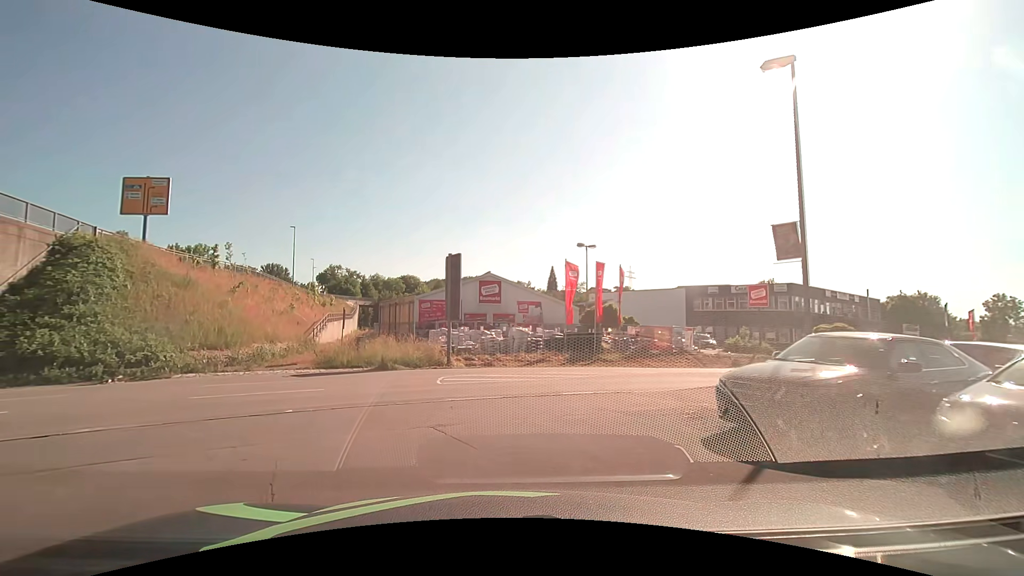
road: service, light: Day
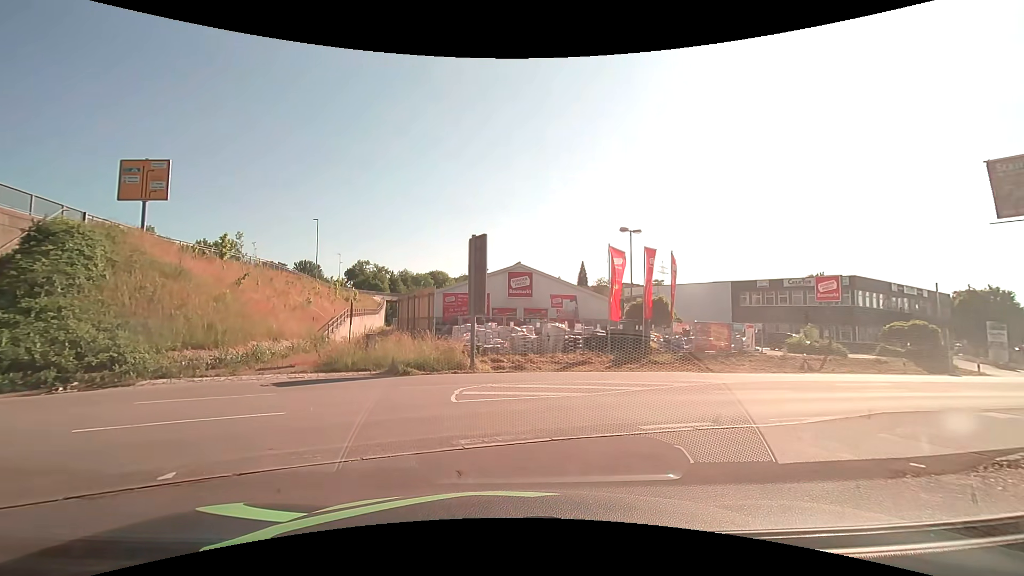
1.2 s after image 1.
(-0.1, +4.2) m; -4°
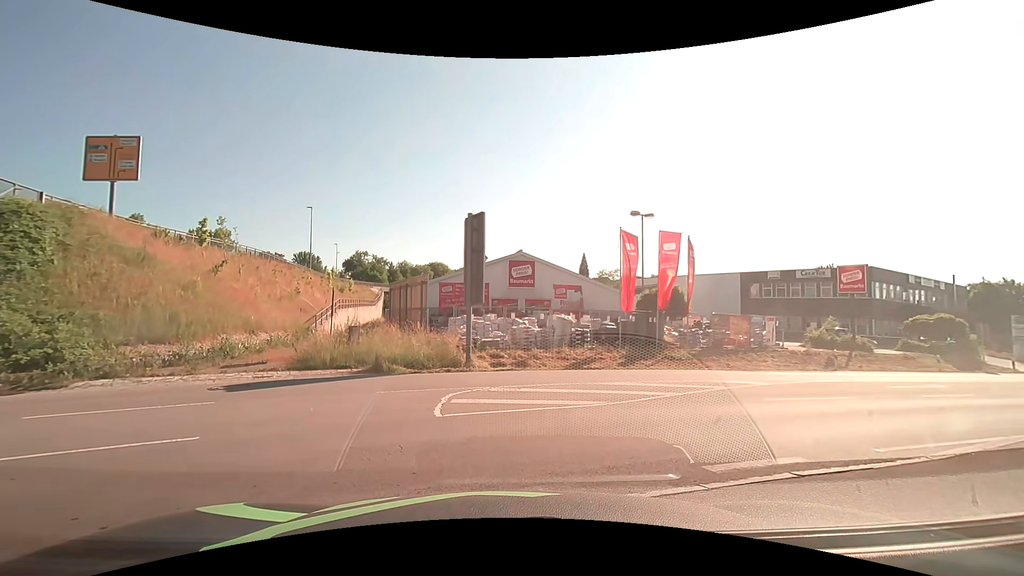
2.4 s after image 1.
(0.0, +2.4) m; -2°
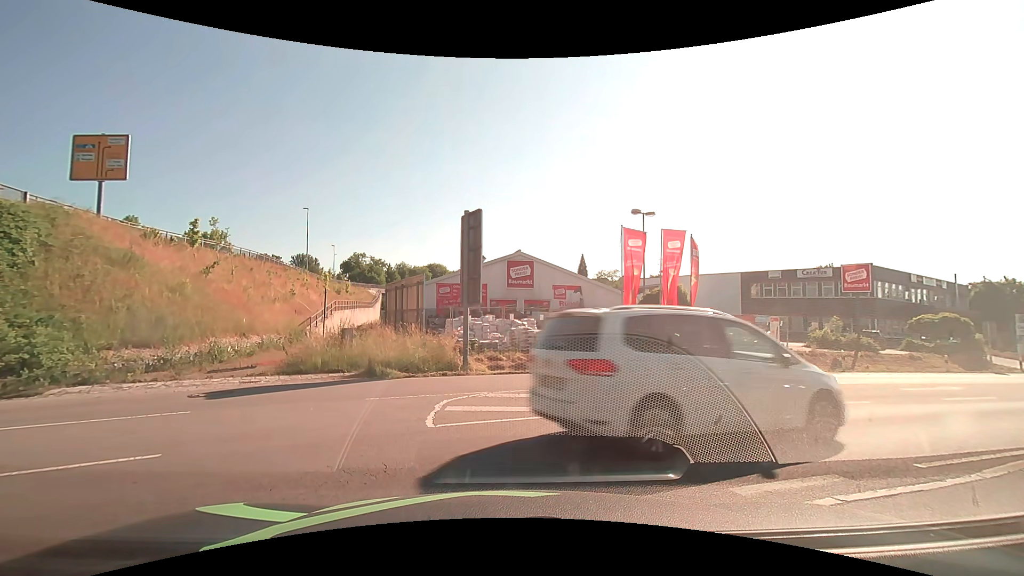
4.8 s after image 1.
(0.0, +0.7) m; 0°
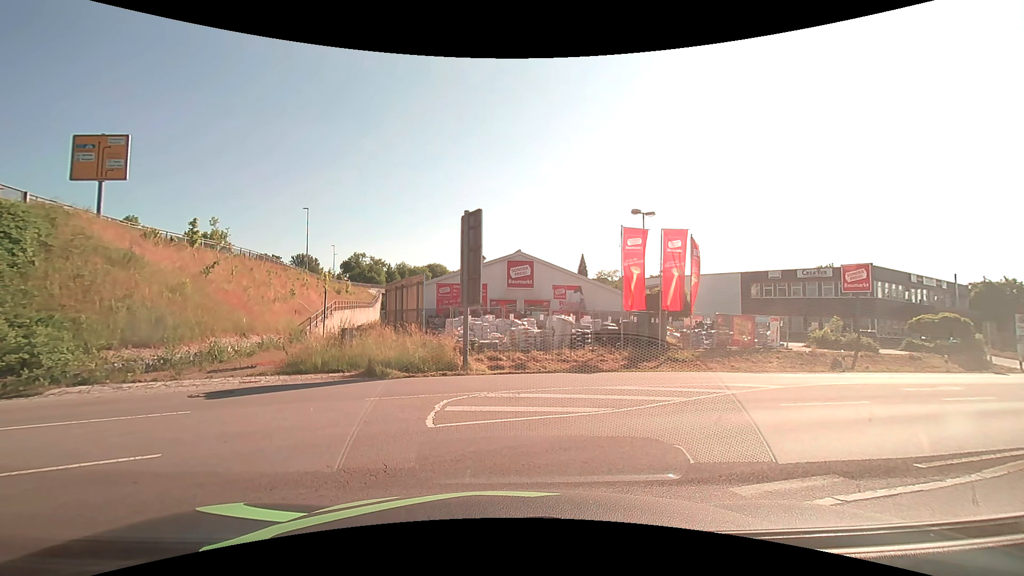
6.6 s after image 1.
(0.0, 0.0) m; 0°
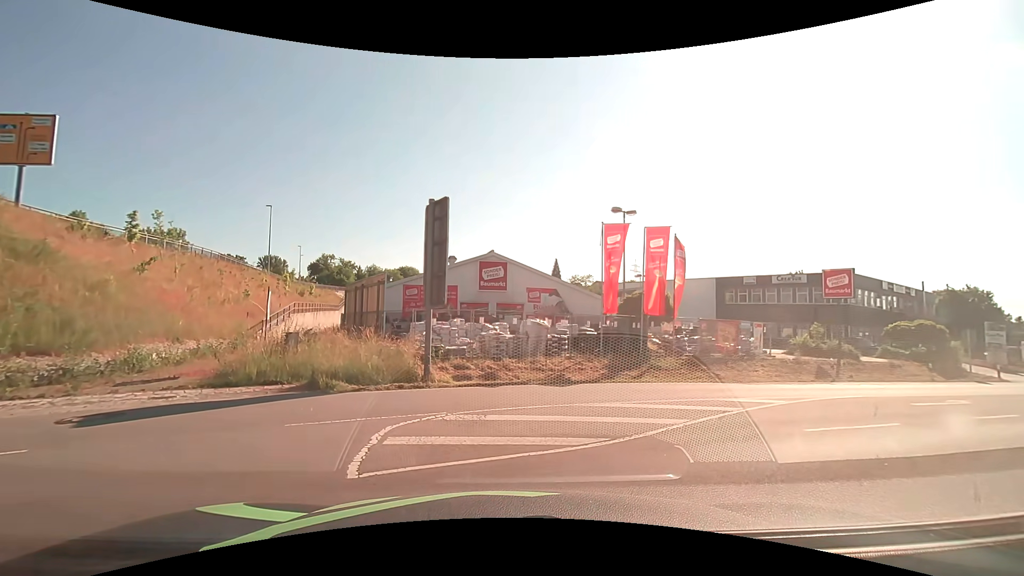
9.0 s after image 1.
(+0.1, +2.3) m; +4°
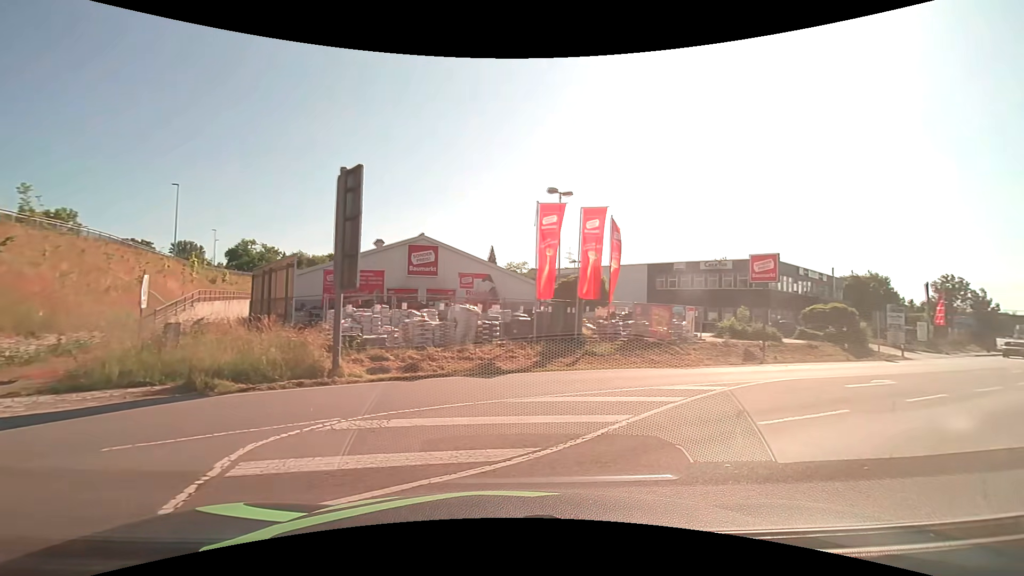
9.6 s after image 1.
(+0.1, +1.7) m; +9°
